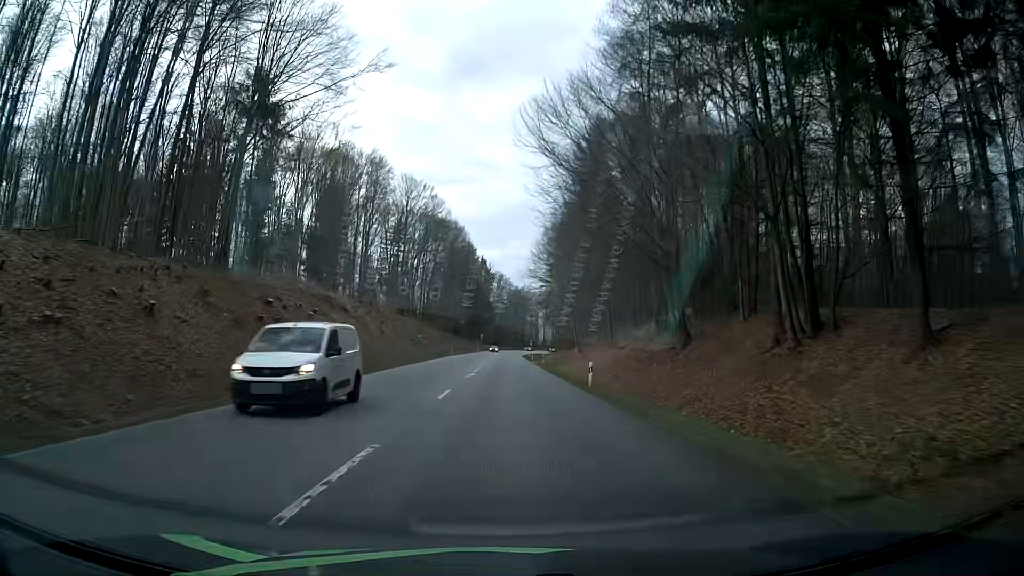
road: secondary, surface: asphalt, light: Day
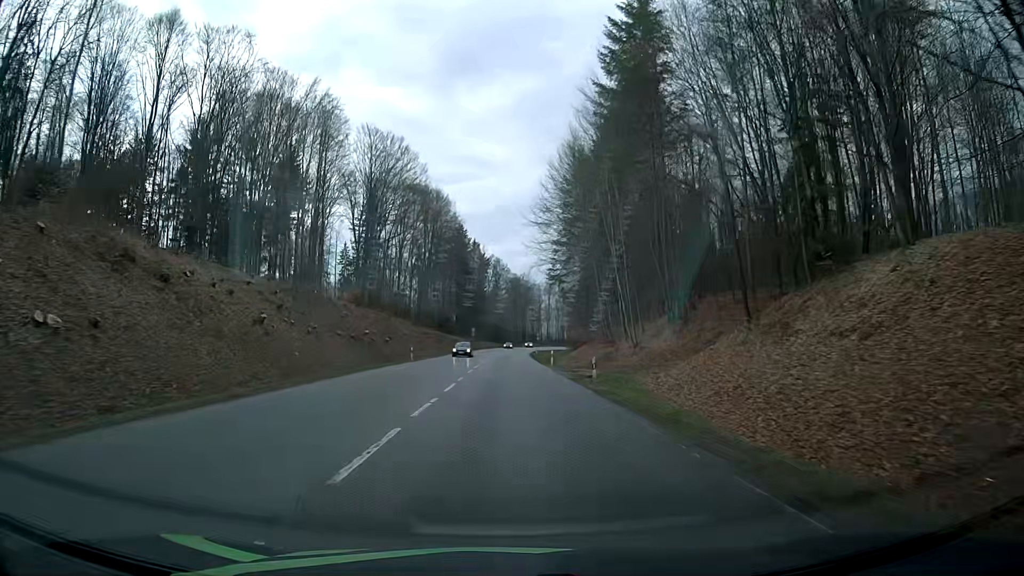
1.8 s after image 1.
(+0.2, +35.6) m; +1°
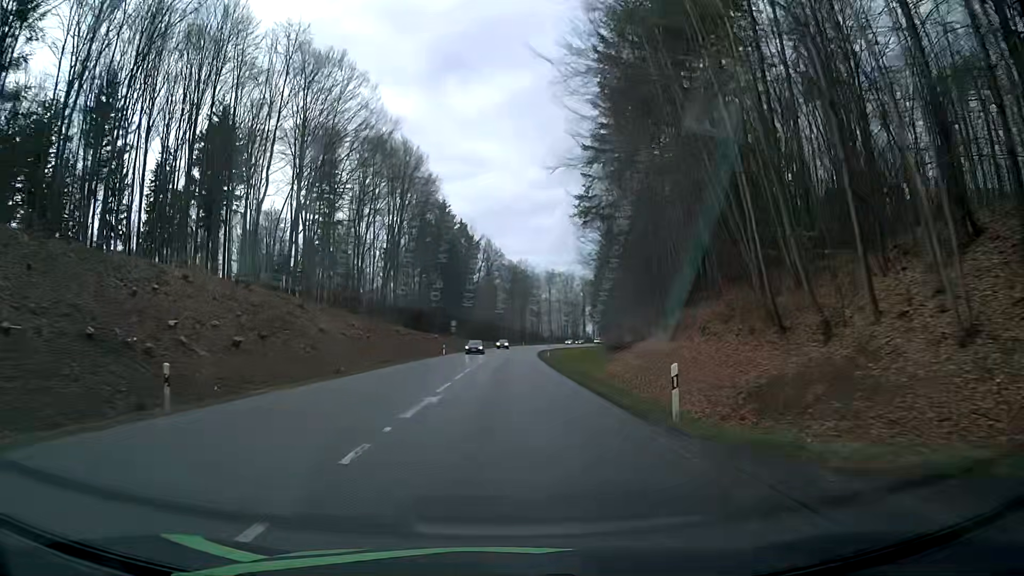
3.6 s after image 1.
(0.0, +35.9) m; 0°
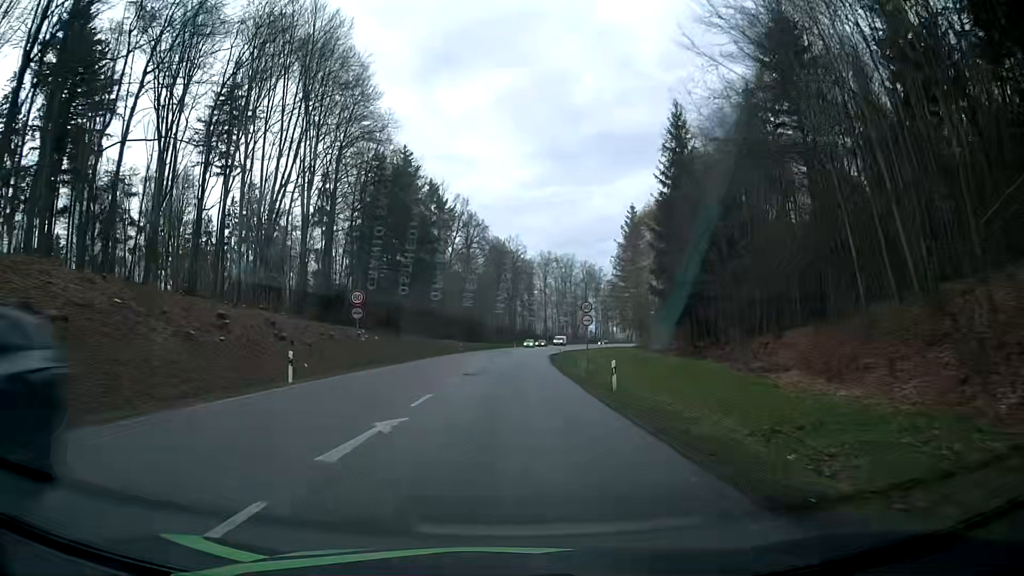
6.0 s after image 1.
(+0.4, +47.1) m; +1°
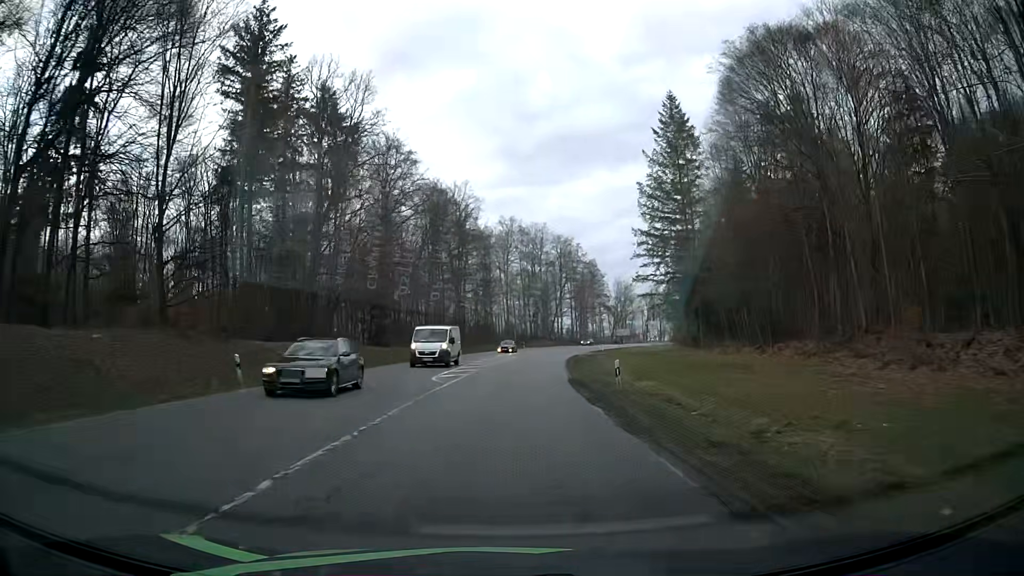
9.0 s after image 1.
(+1.5, +57.0) m; +4°
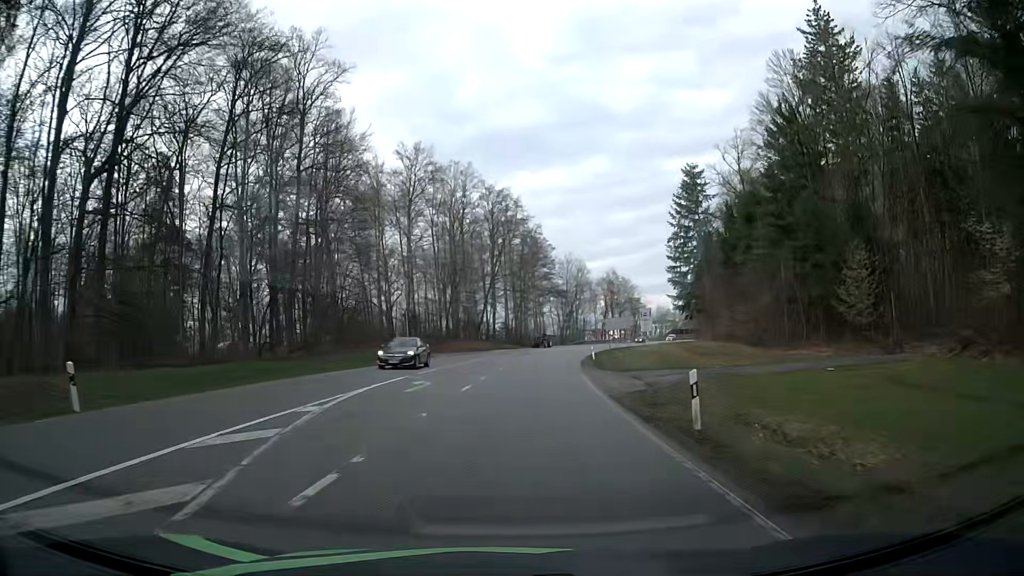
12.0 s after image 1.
(+2.7, +54.9) m; +7°
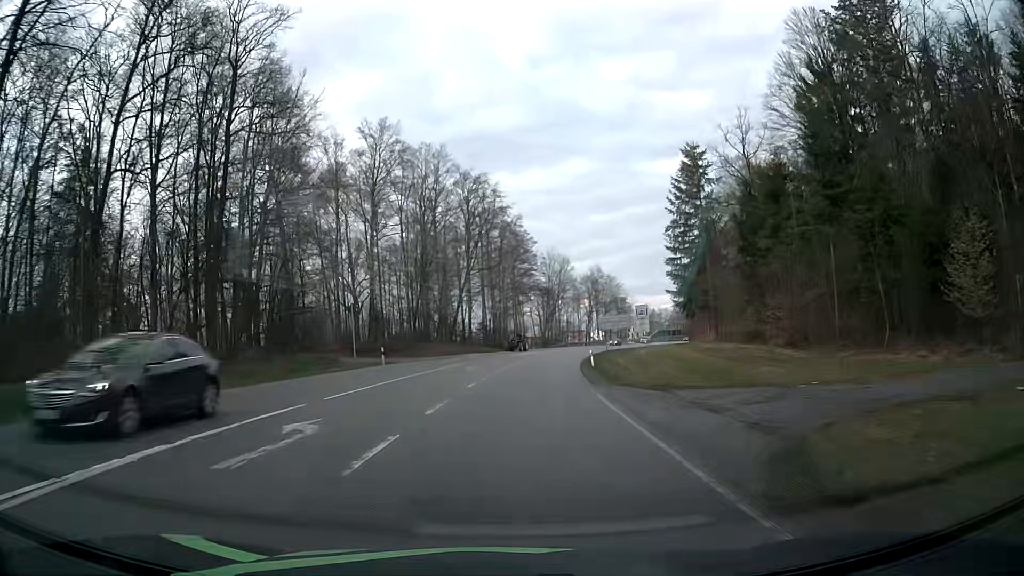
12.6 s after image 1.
(+0.2, +10.9) m; +2°
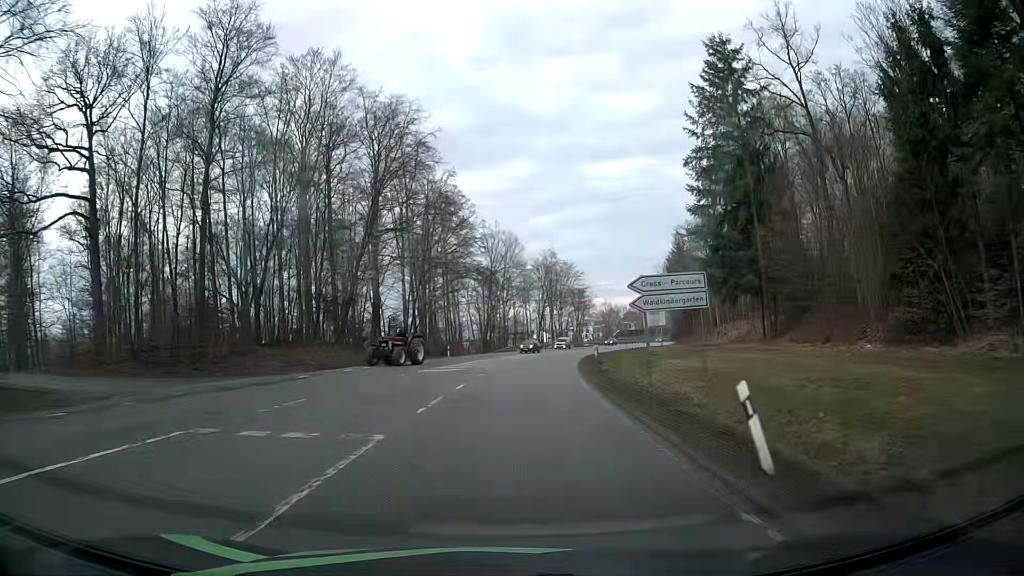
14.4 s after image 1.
(+1.5, +32.1) m; +5°
